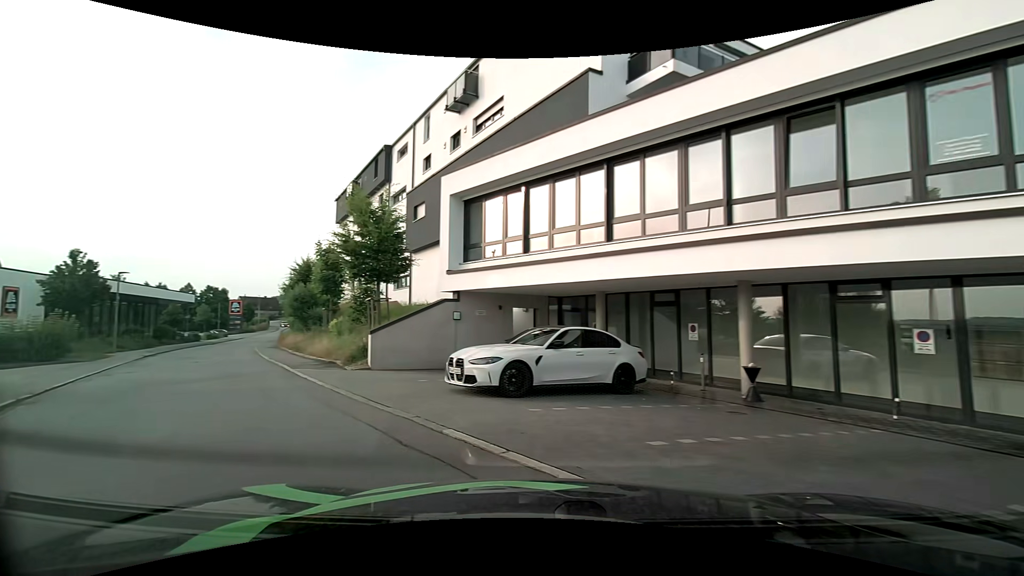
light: Day
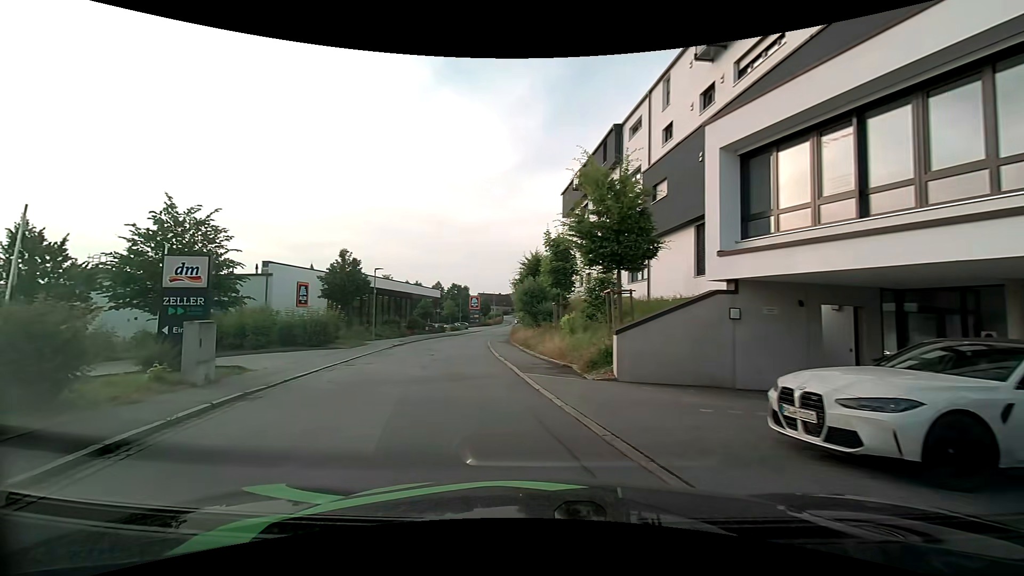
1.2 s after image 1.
(-0.9, +4.0) m; -25°
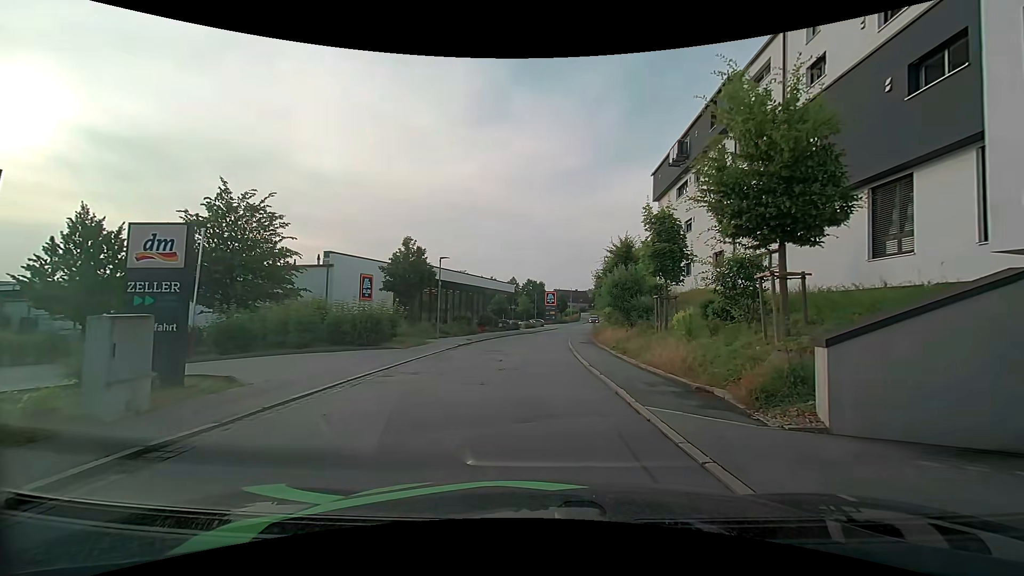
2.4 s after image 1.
(-0.5, +5.0) m; -9°
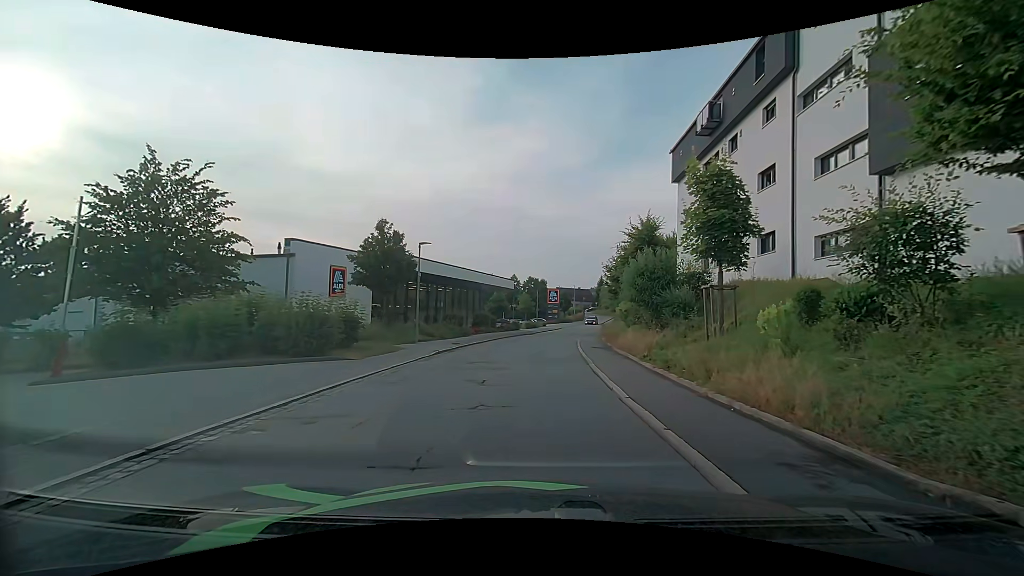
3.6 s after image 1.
(0.0, +5.9) m; +1°
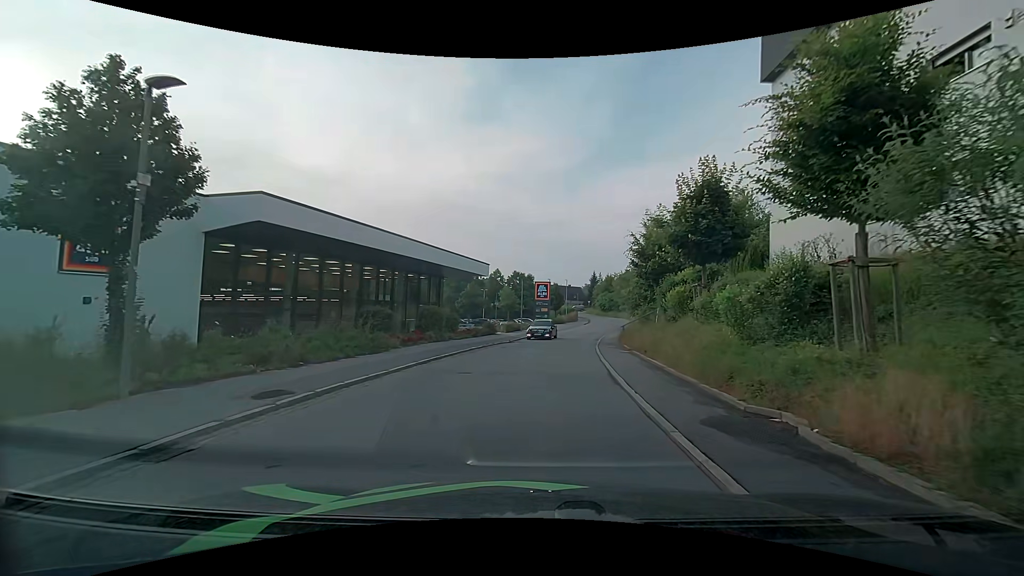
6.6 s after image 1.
(+0.1, +17.3) m; +1°
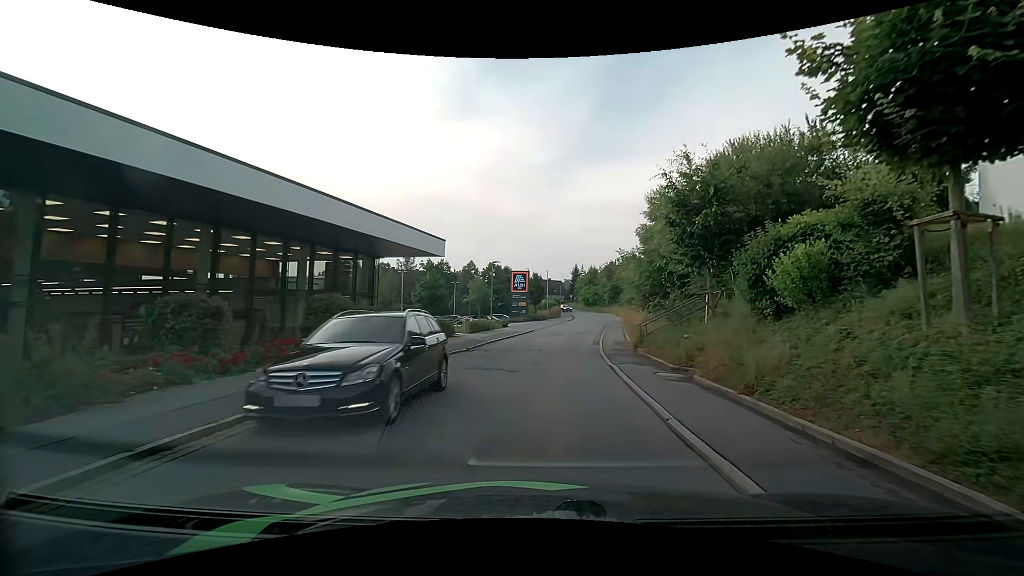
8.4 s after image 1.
(+0.3, +11.4) m; +3°
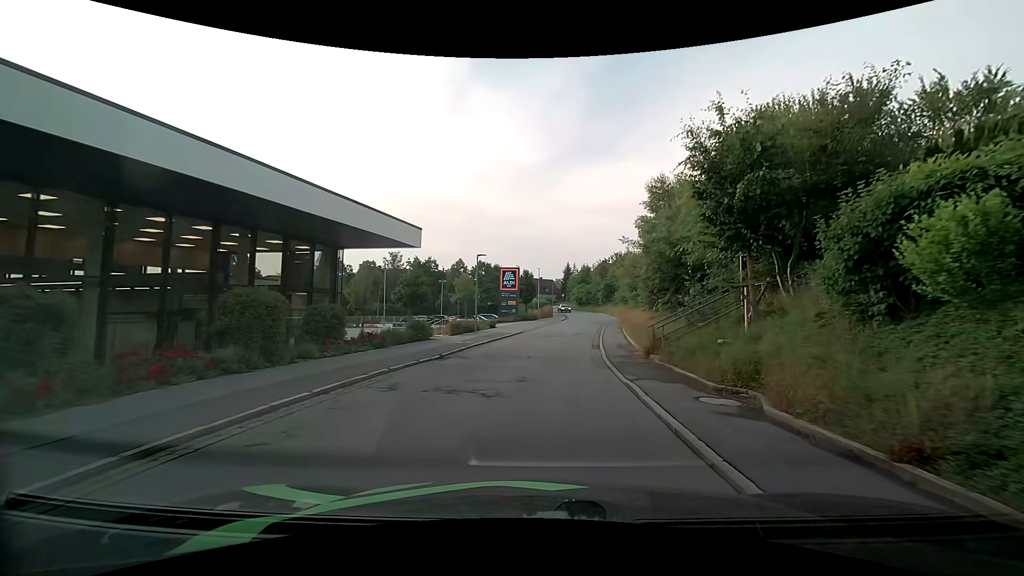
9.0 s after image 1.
(0.0, +3.9) m; 0°
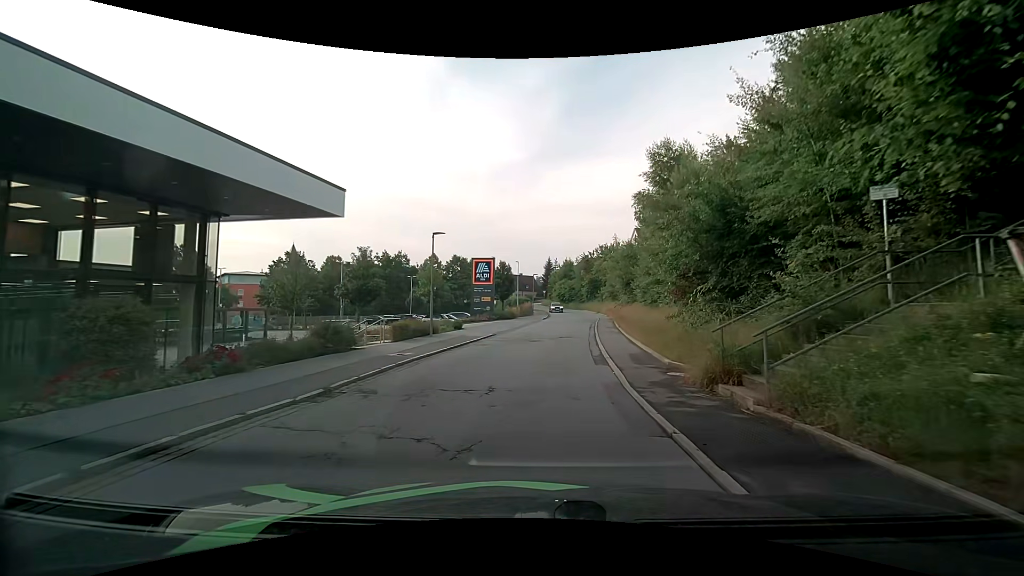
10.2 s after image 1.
(+0.2, +8.0) m; +2°
(0, +10) (+1, +20) (+2, +30) (+3, +40) (+4, +50) (+5, +60) (+6, +70) (+6, +80) (+5, +90) (+2, +99) m
